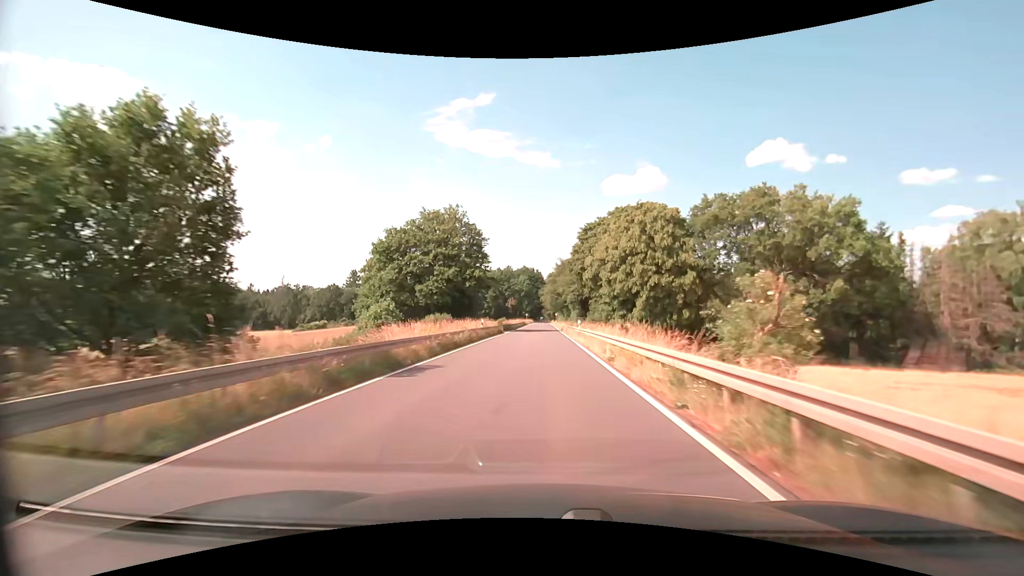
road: secondary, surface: asphalt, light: Day
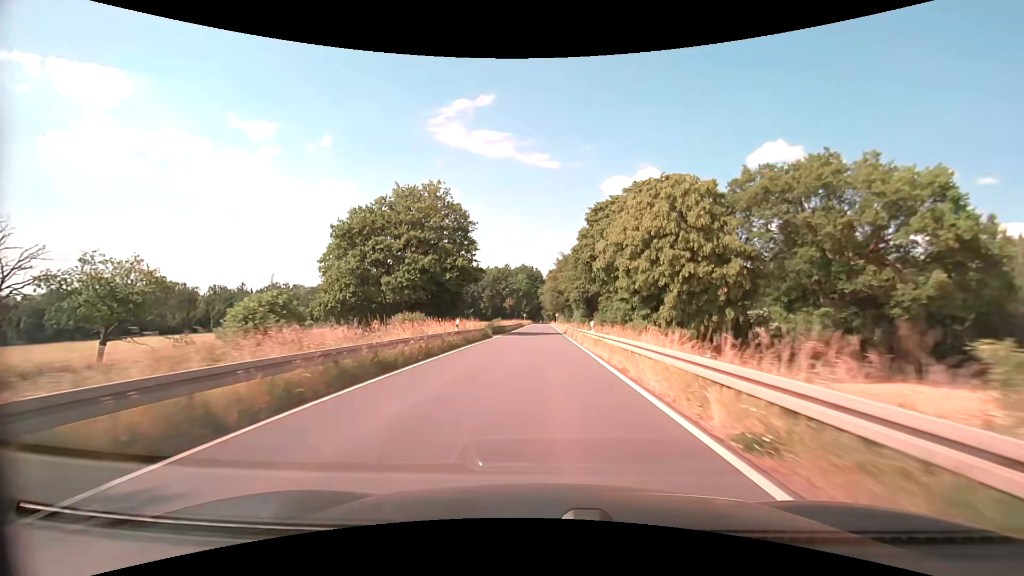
(0.0, +10.8) m; 0°
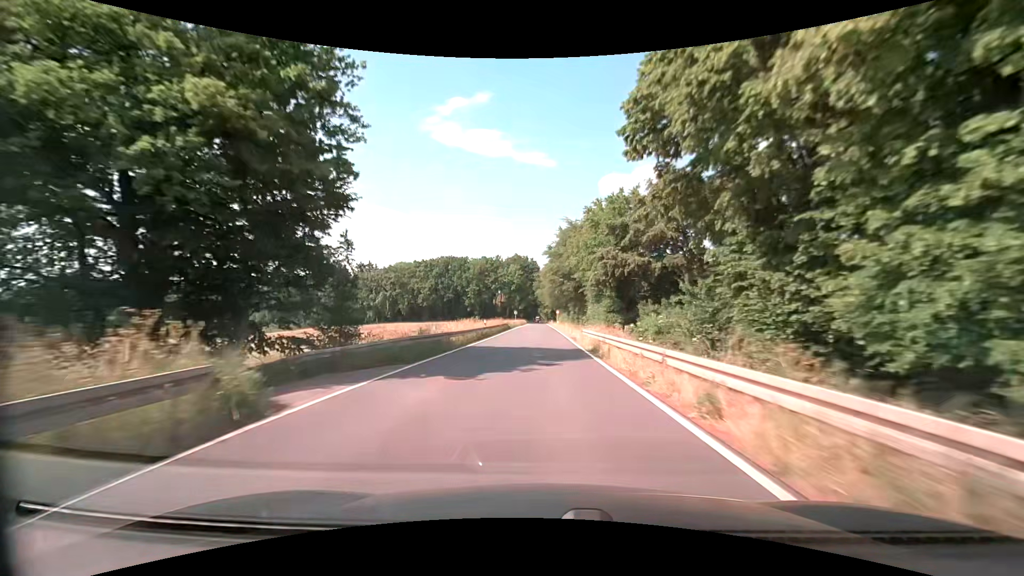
(+0.1, +32.3) m; 0°
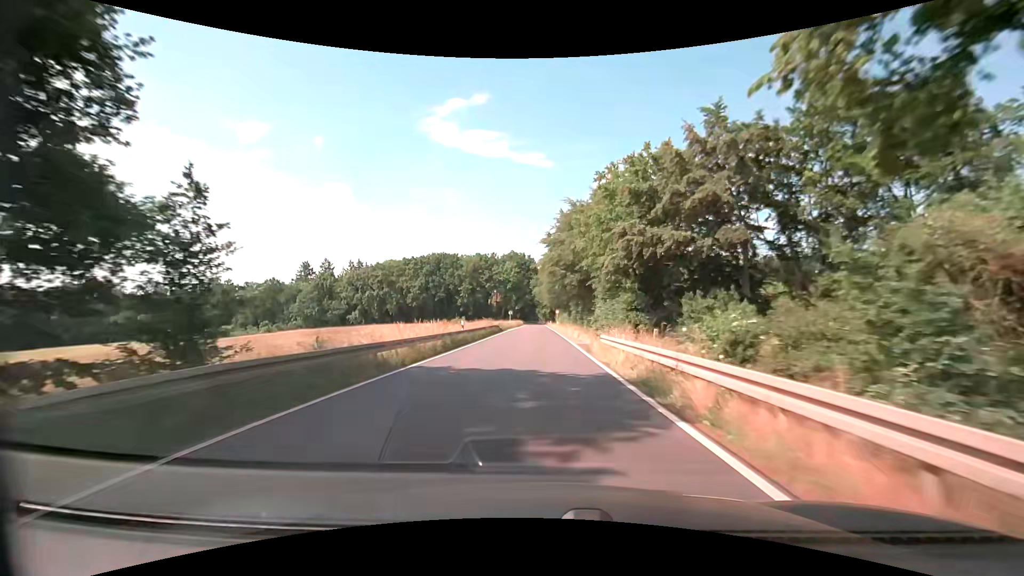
(0.0, +10.8) m; 0°
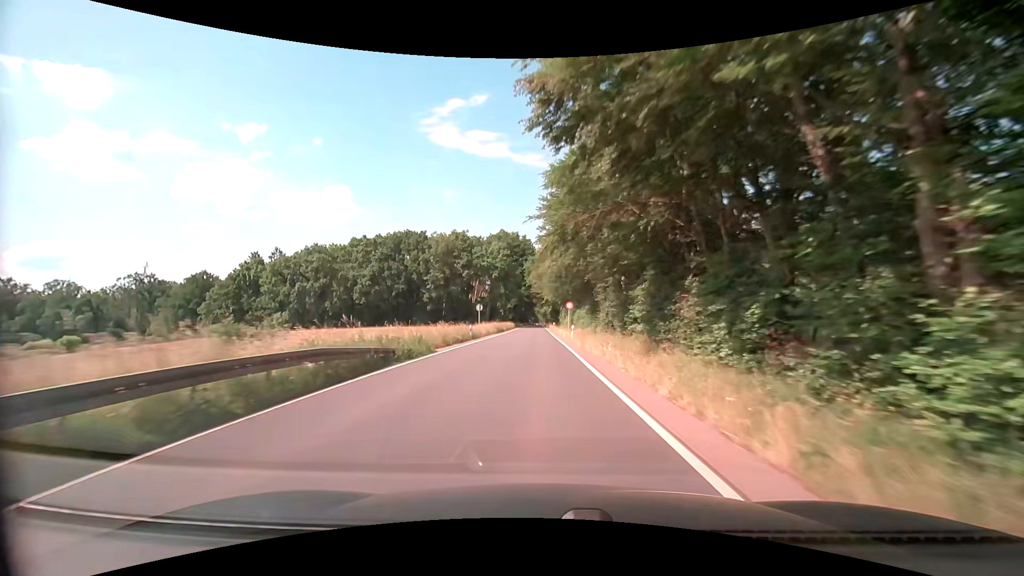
(+0.2, +43.1) m; 0°
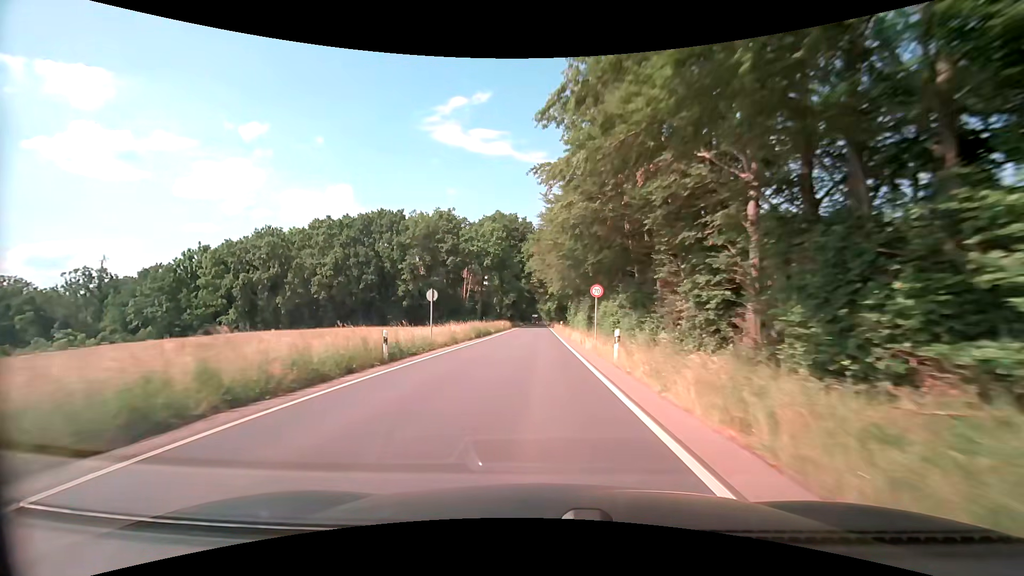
(0.0, +21.5) m; 0°
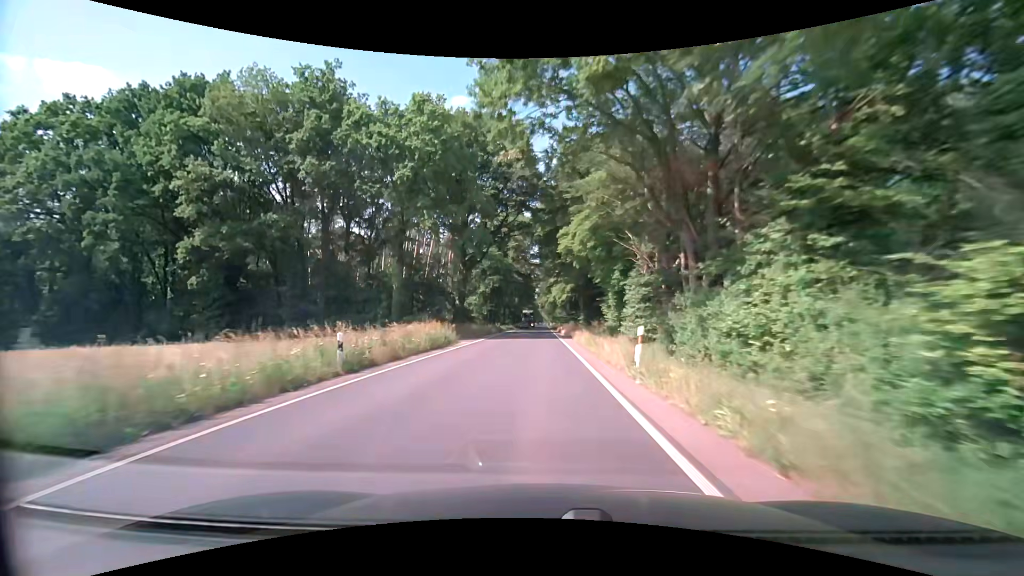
(-0.2, +53.8) m; 0°
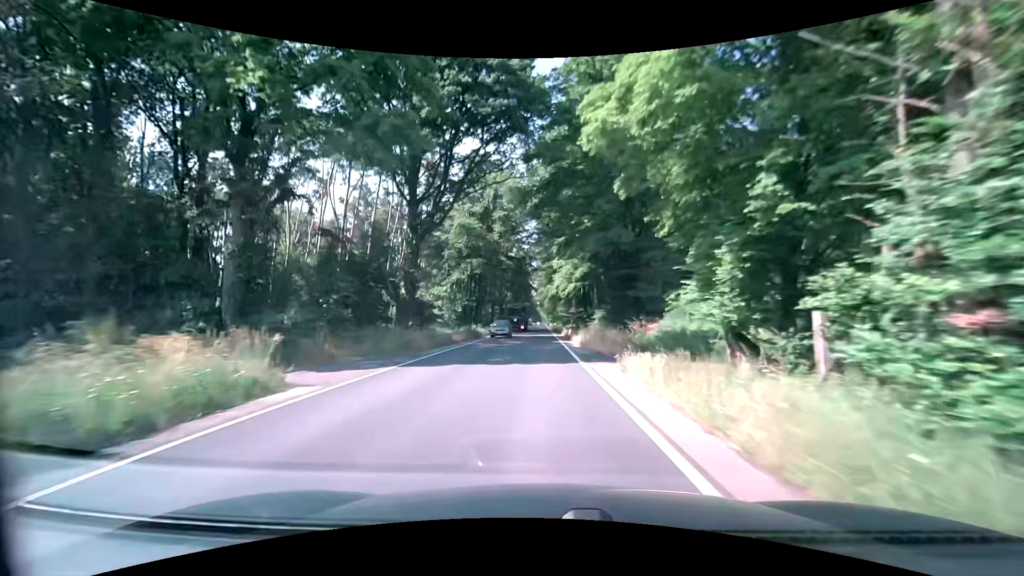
(+0.1, +21.5) m; 0°
(0, +10) (0, +20) (0, +30) (0, +40) (0, +50) (0, +60) (0, +70) (0, +80) (0, +90) (0, +100) m
